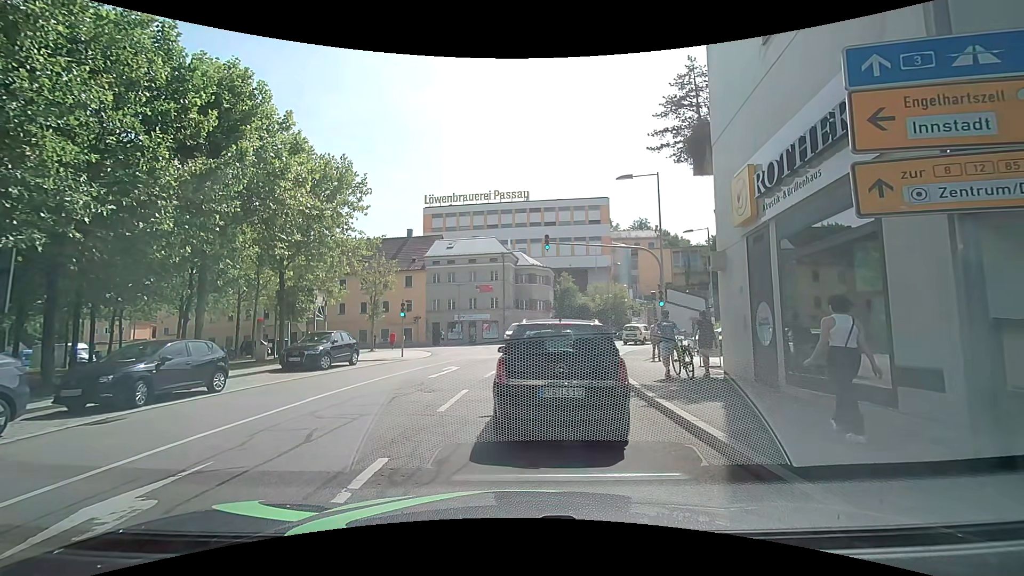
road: residential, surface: asphalt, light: Day
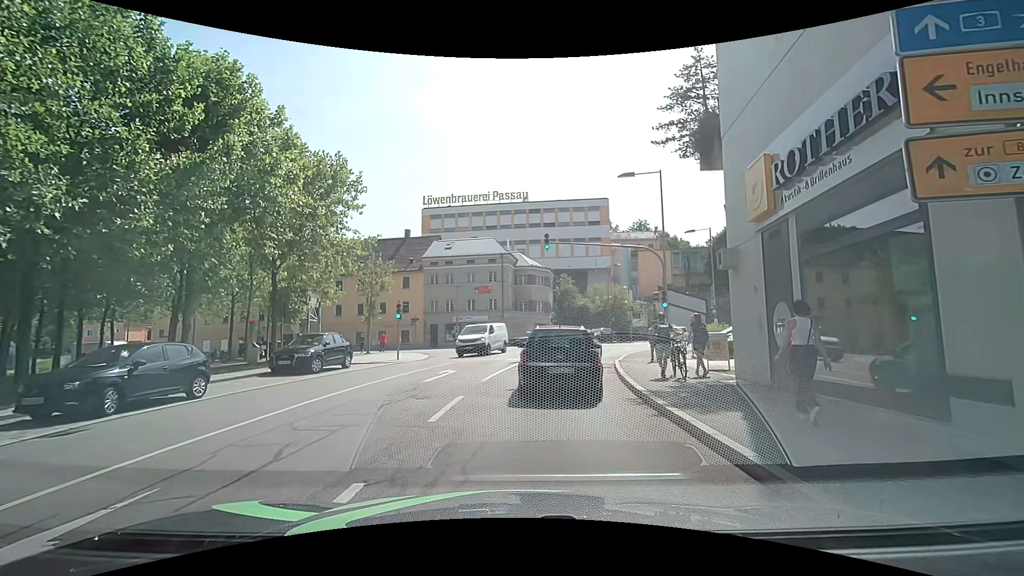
(0.0, +0.9) m; 0°
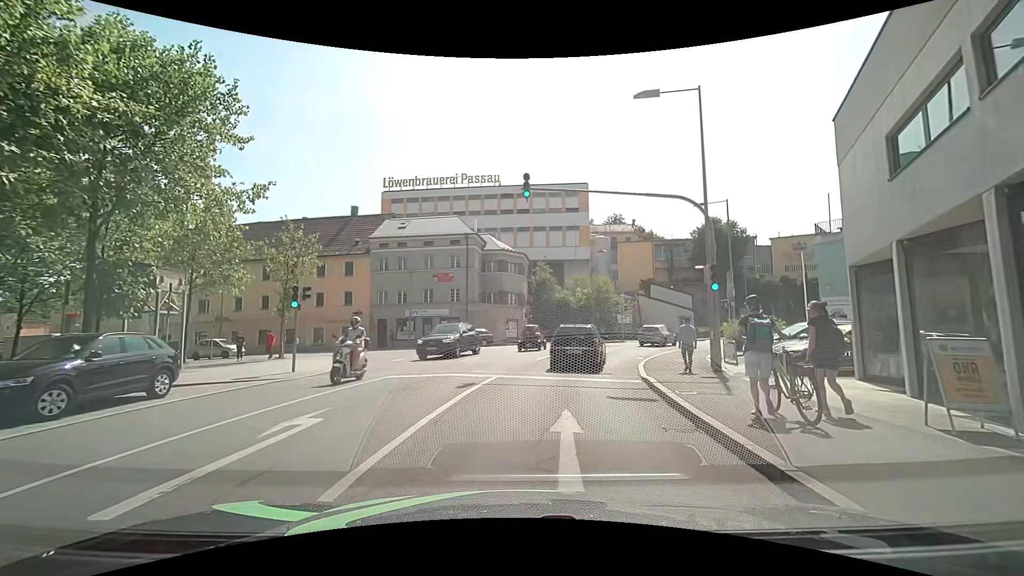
(+0.2, +10.2) m; +3°
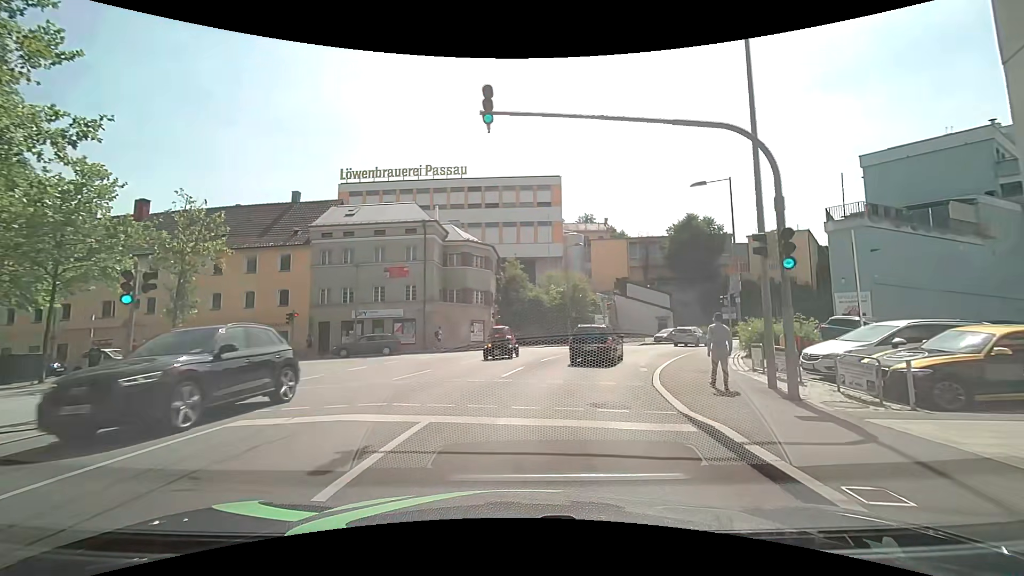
(+0.2, +6.2) m; +3°
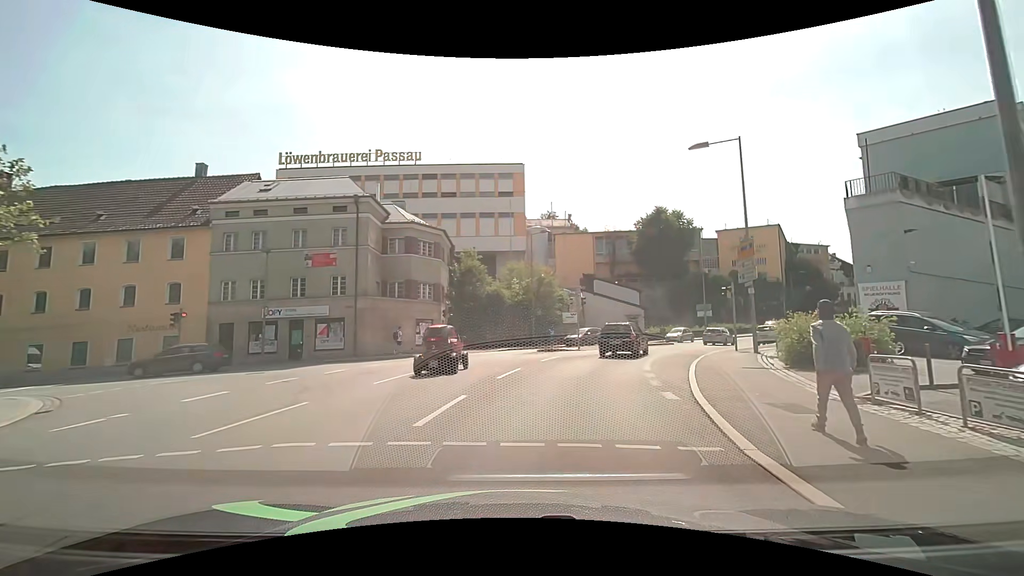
(+0.3, +7.1) m; +4°
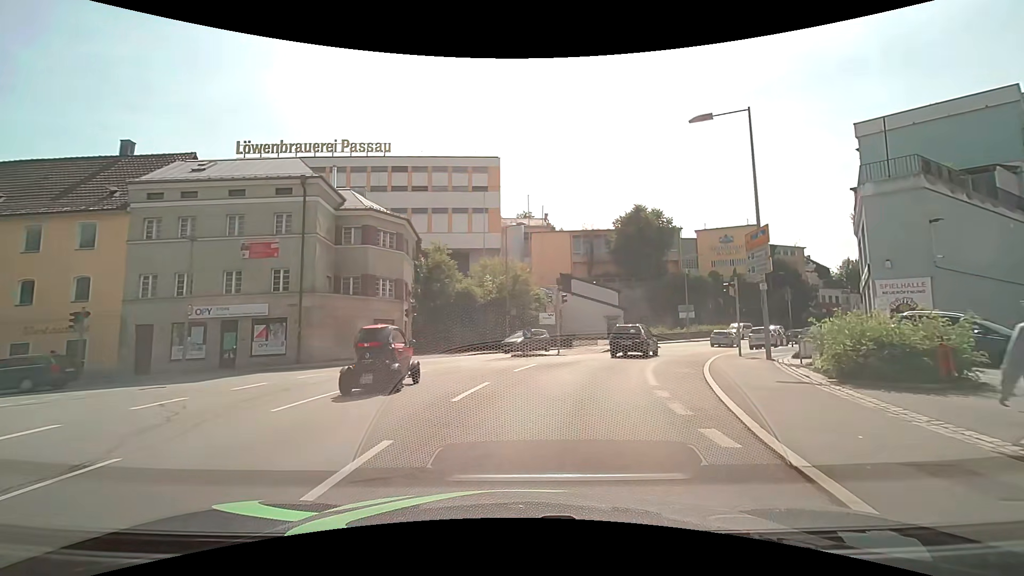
(+0.1, +3.9) m; +4°
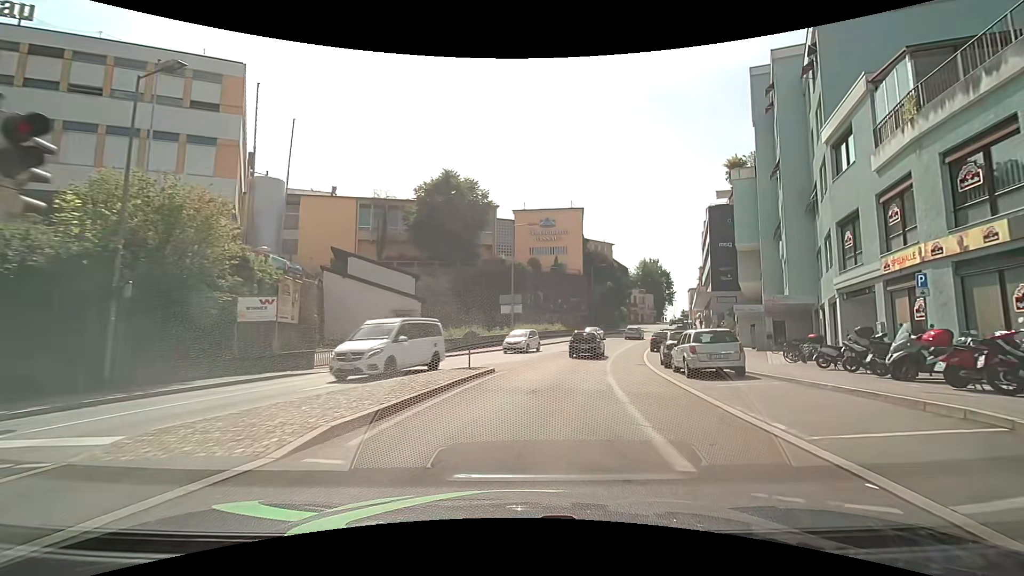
(+3.8, +22.2) m; +21°
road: tertiary
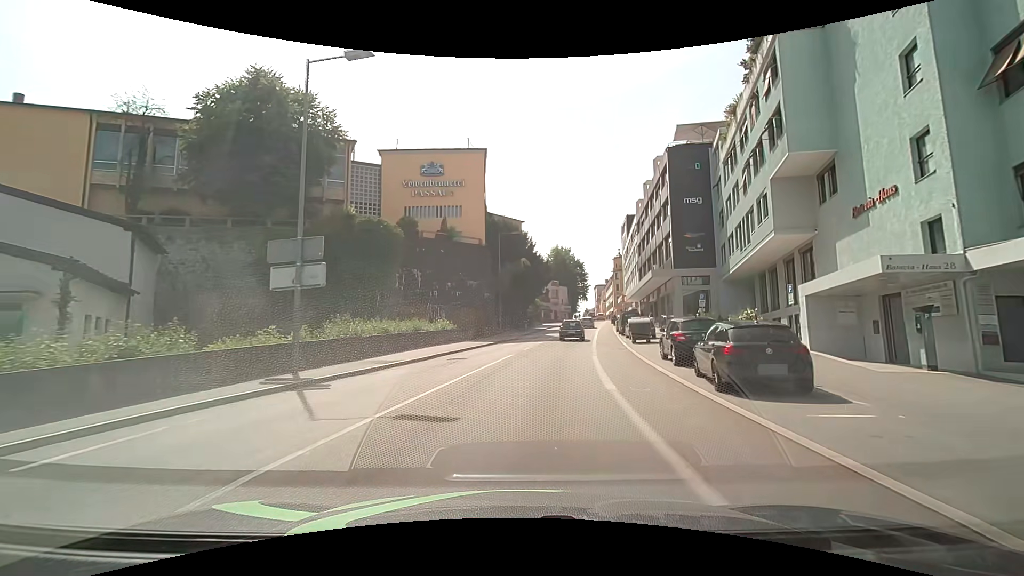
(+3.4, +25.6) m; +12°
(0, +10) (+1, +20) (+3, +30) (+4, +40) (+6, +50) (+8, +59) (+9, +69) (+11, +79) (+13, +89) (+15, +99) m
